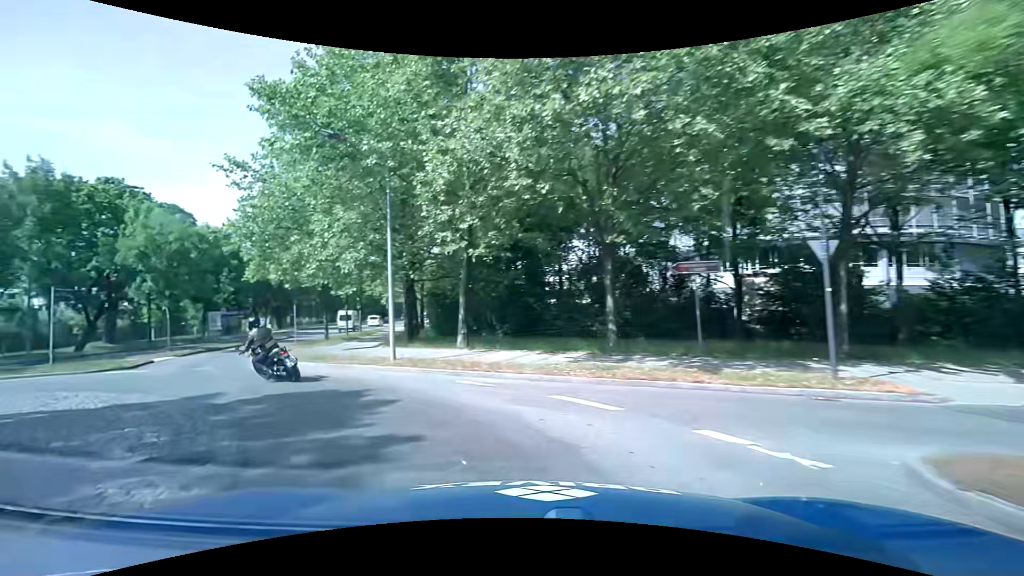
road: tertiary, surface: asphalt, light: Day
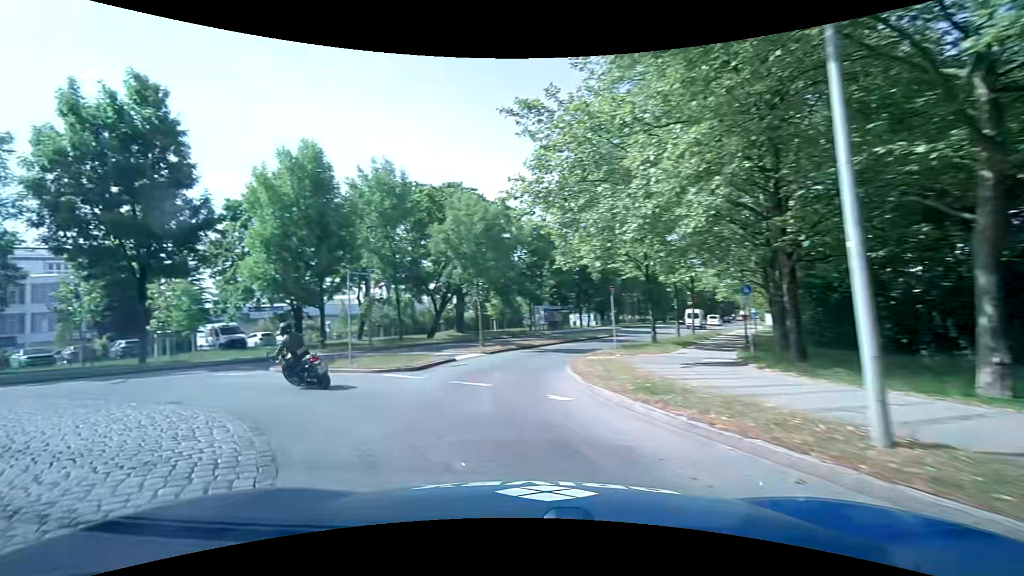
(-2.6, +8.7) m; -33°
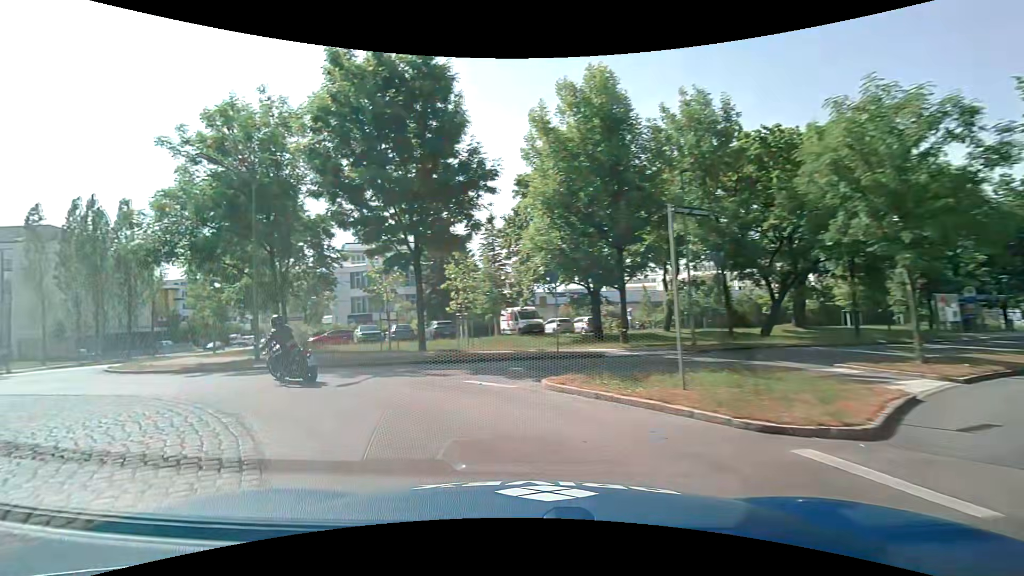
(-2.8, +8.3) m; -36°
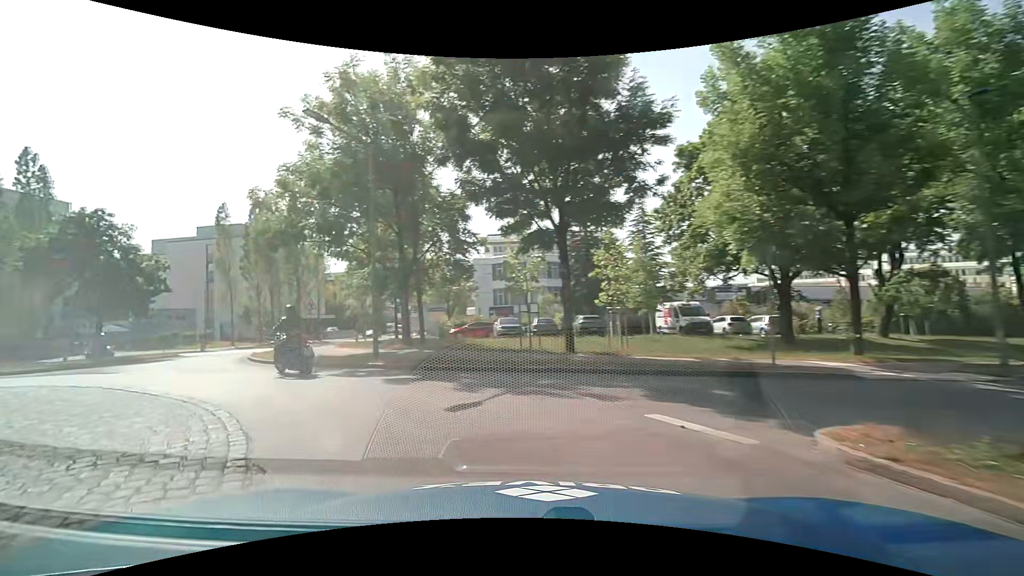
(-0.5, +4.3) m; -16°
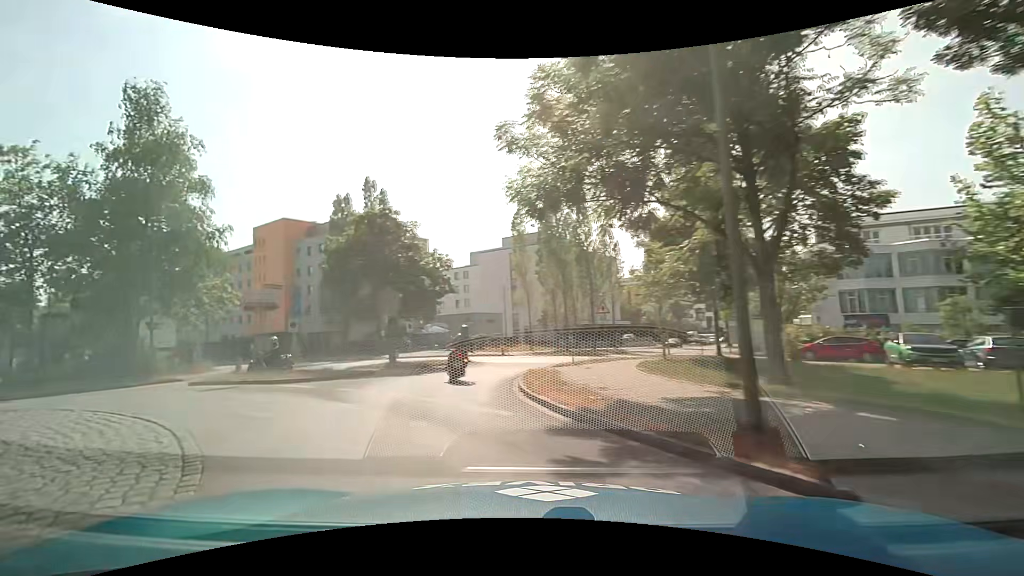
(-2.3, +8.3) m; -32°
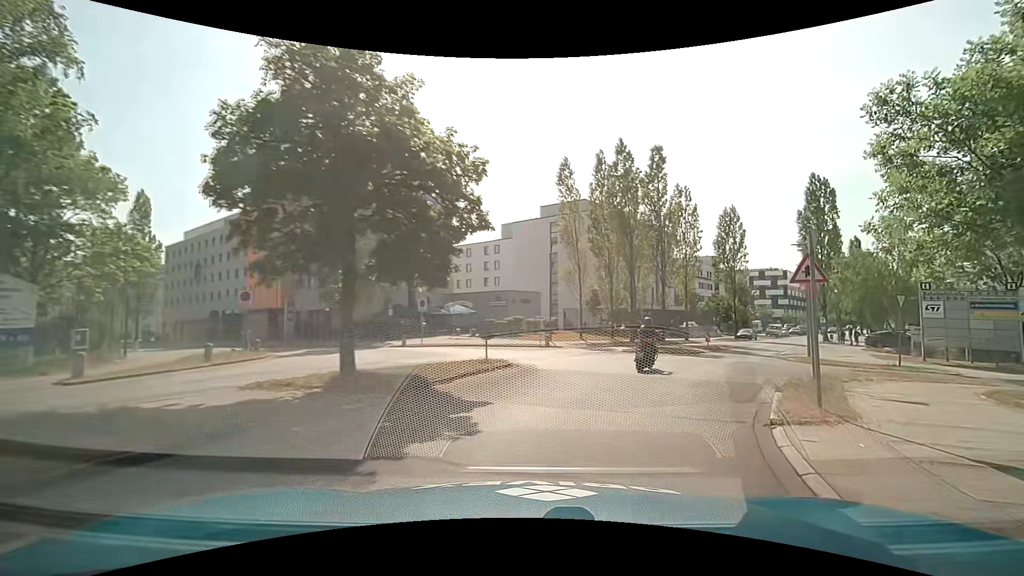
(-2.6, +13.3) m; -7°
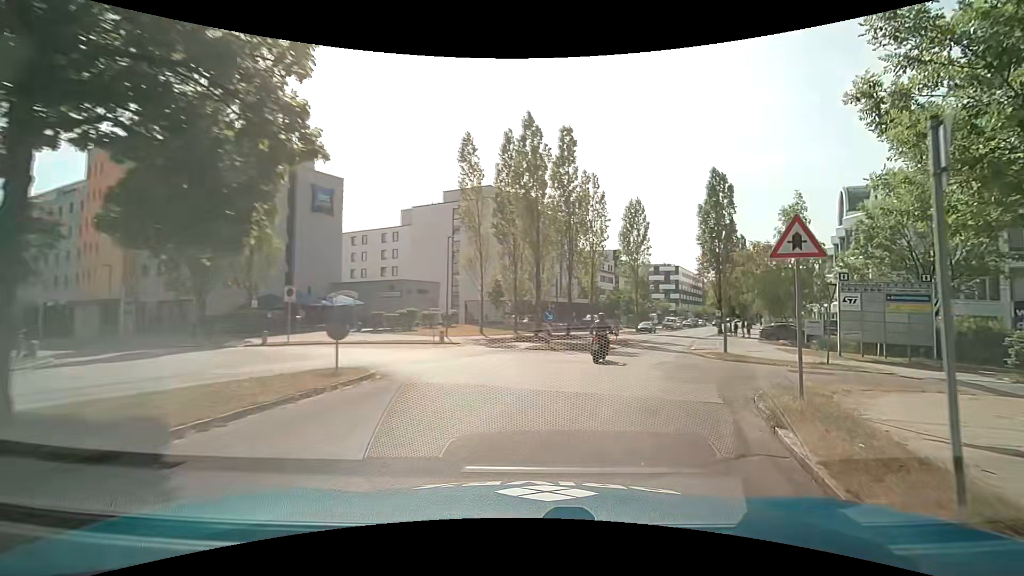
(+0.4, +4.7) m; +10°
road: residential
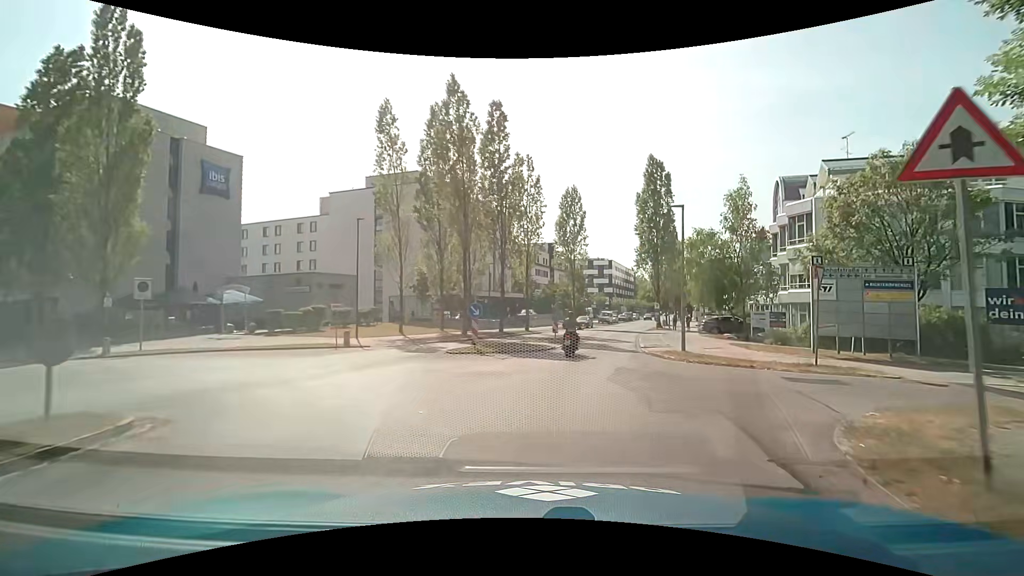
(+0.4, +4.9) m; +9°
(0, +10) (+2, +20) (+4, +30) (+6, +39) (+9, +49) (+12, +59) (+15, +68) (+18, +78) (+21, +87) (+24, +97) m
